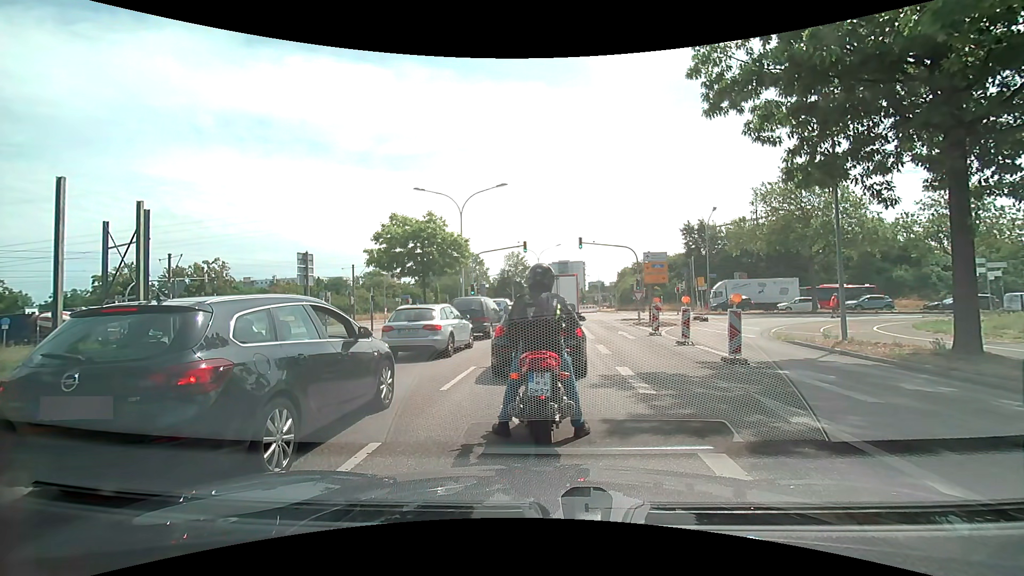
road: secondary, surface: asphalt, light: Day
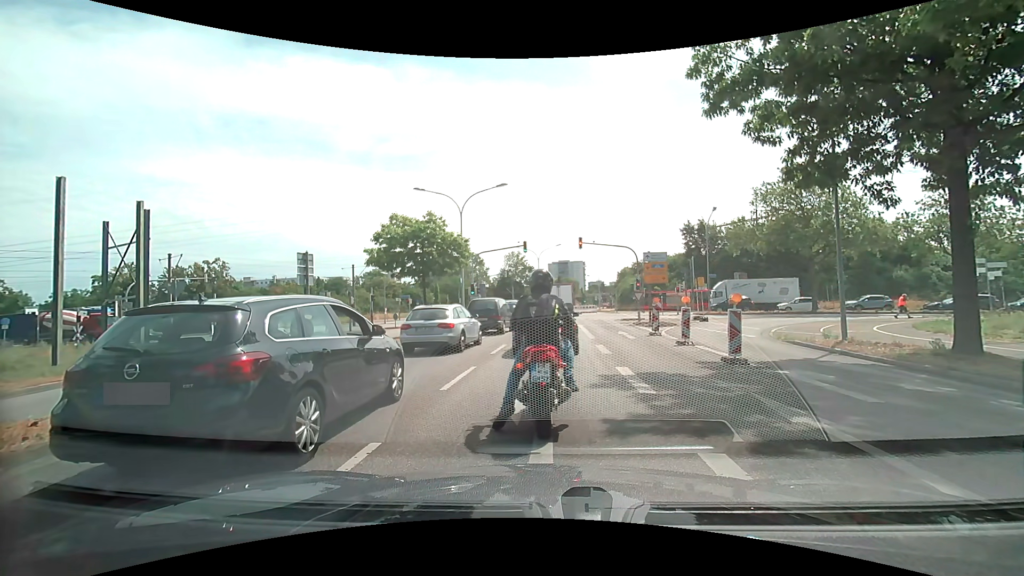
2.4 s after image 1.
(0.0, 0.0) m; 0°
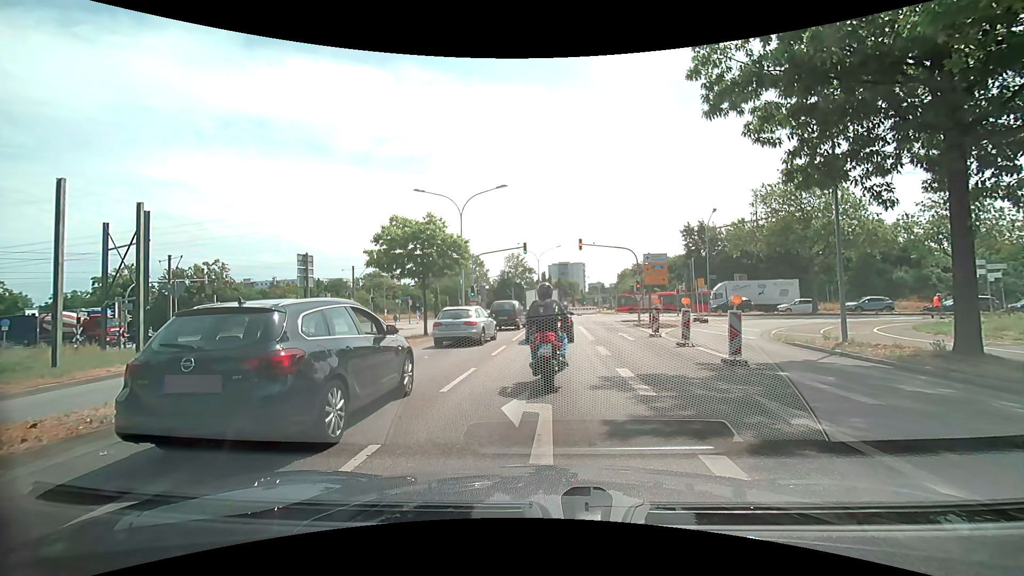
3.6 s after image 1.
(0.0, 0.0) m; 0°
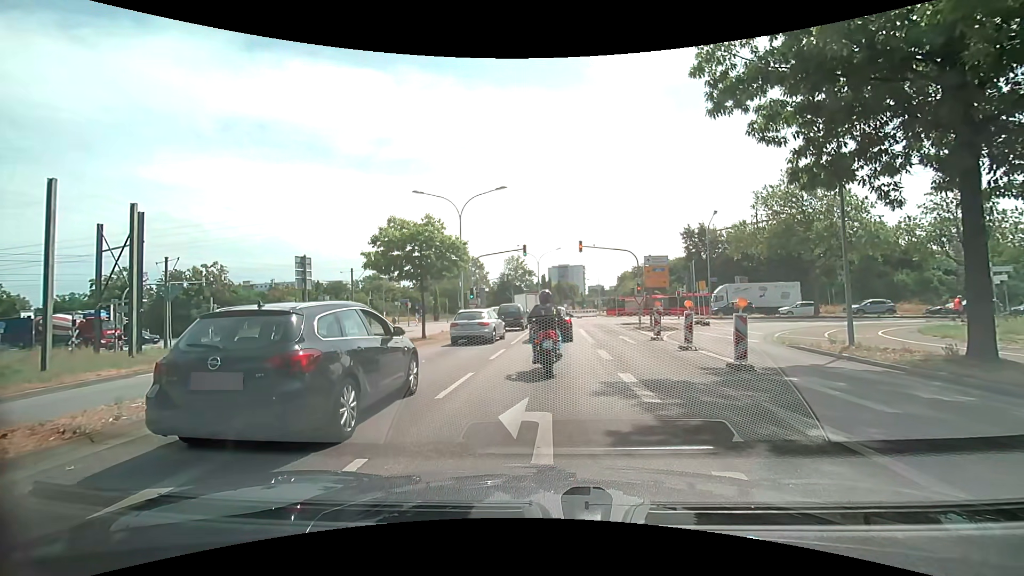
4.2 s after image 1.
(0.0, +0.4) m; 0°
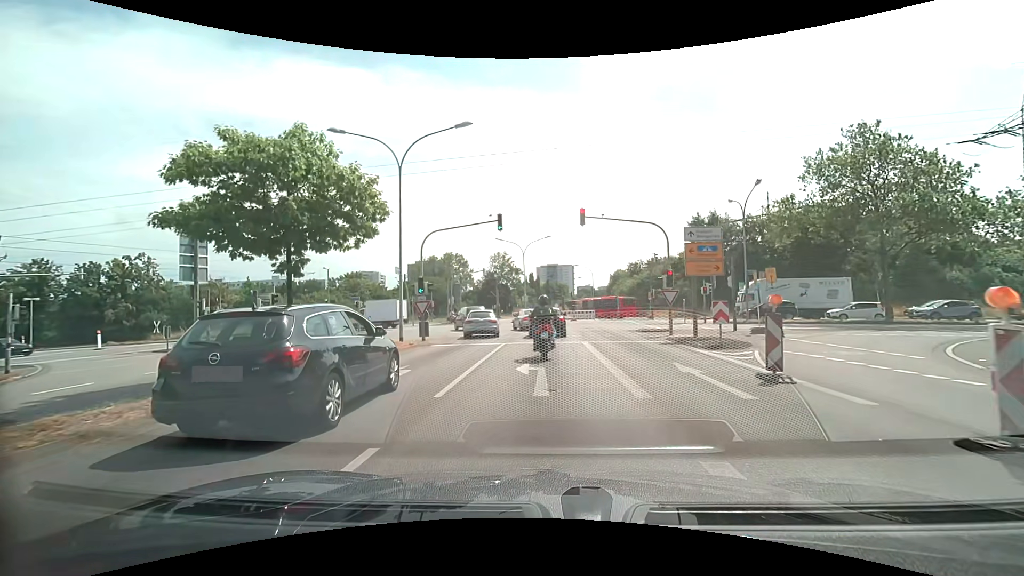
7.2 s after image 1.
(+0.1, +12.6) m; +1°
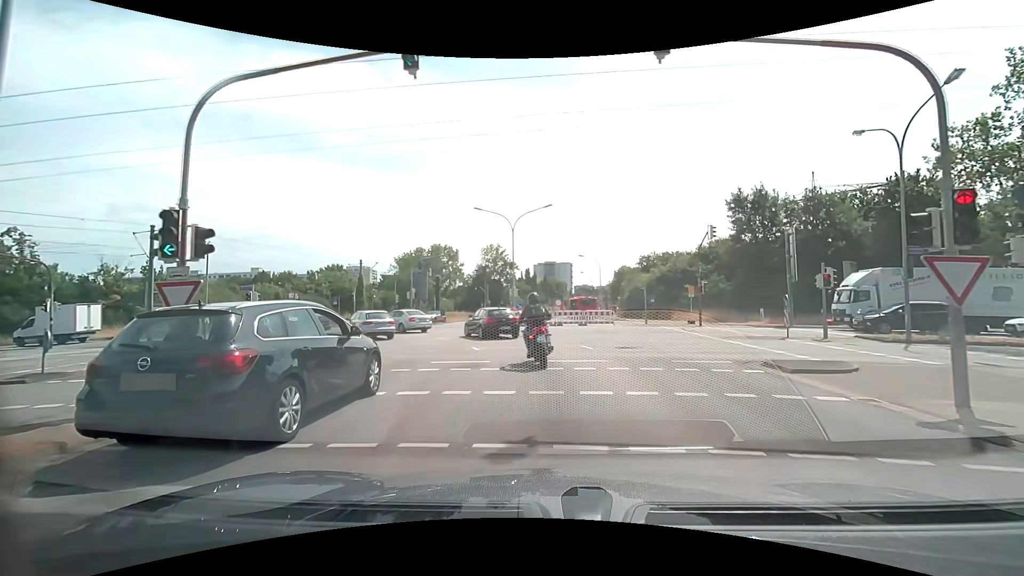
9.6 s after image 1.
(+0.1, +16.6) m; 0°
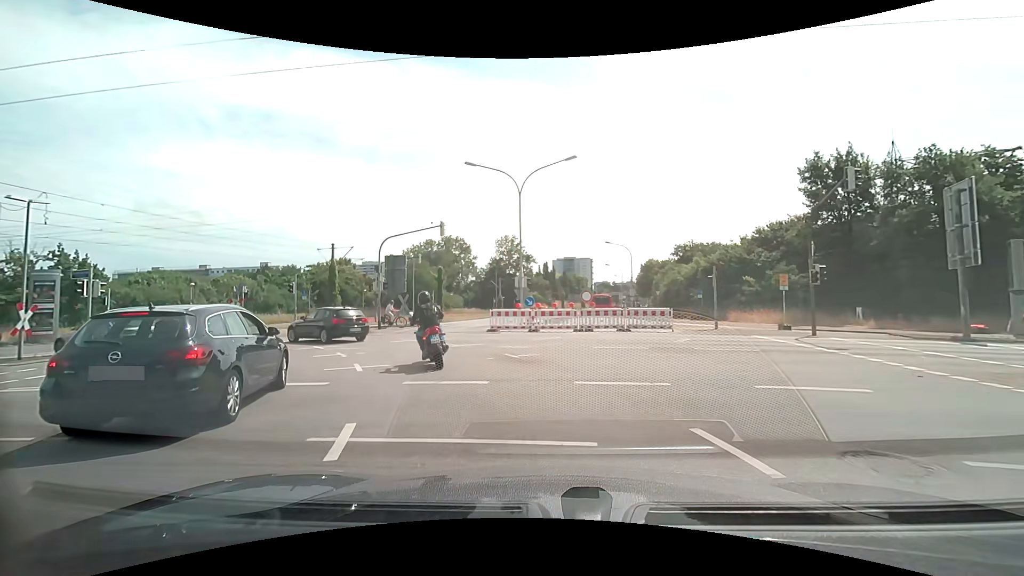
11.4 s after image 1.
(+0.2, +12.2) m; -1°
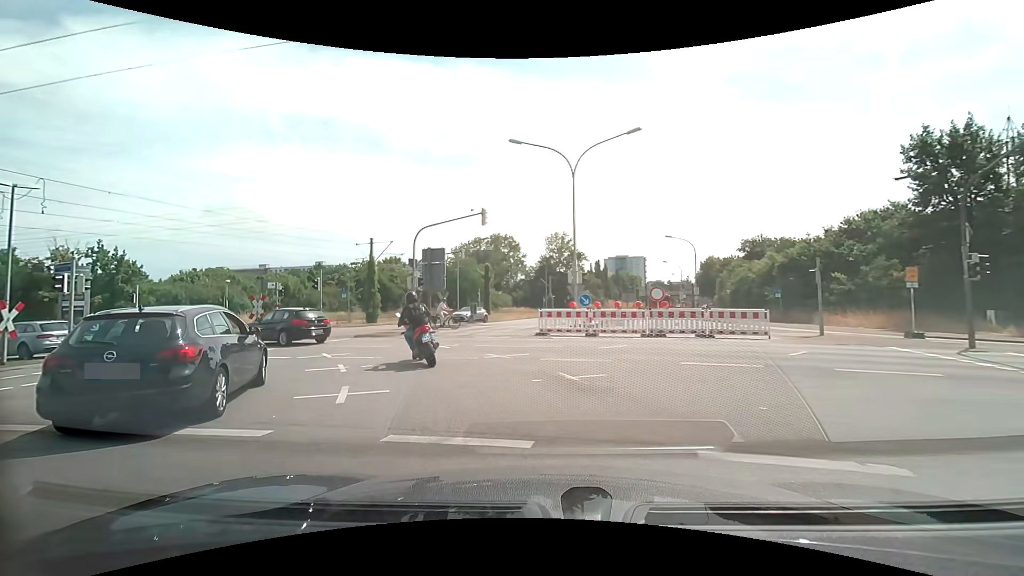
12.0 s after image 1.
(-0.2, +4.0) m; -6°
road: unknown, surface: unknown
(-1, +10) (-6, +19) (-14, +24) (-24, +26) (-34, +28) (-44, +30) (-54, +31) (-64, +33) (-73, +35) (-83, +36) m
